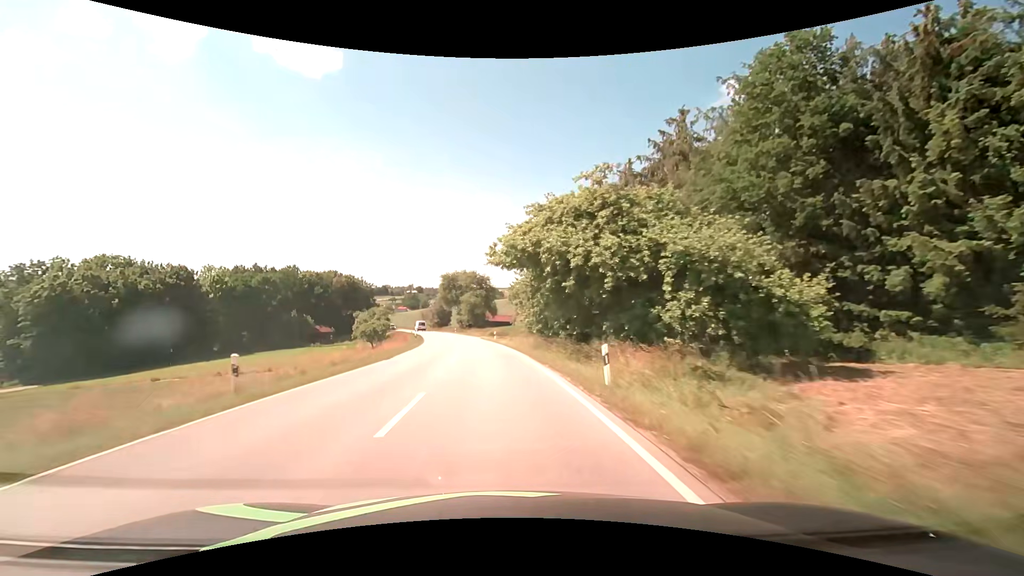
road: secondary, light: Day
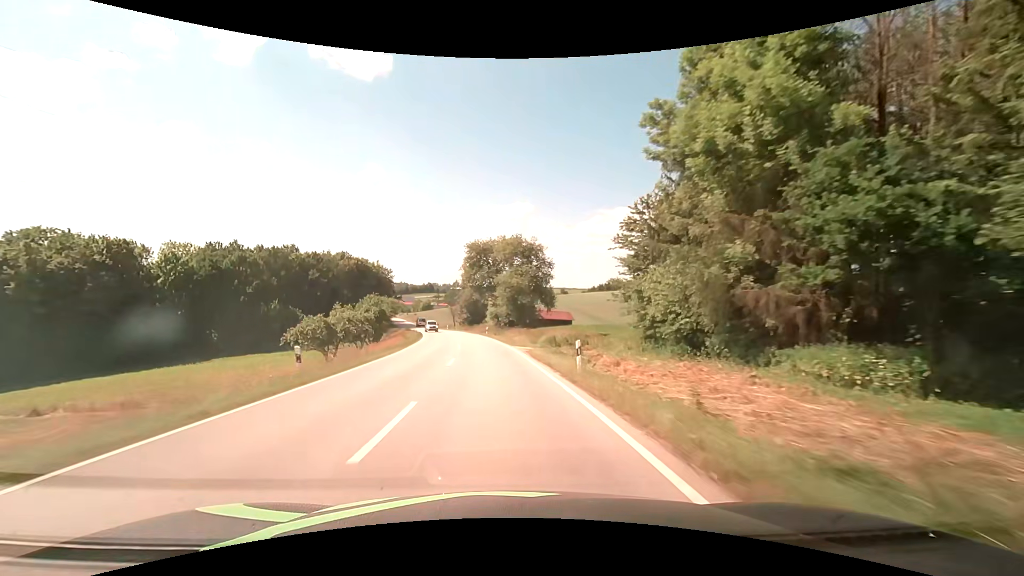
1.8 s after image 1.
(-2.0, +36.7) m; -6°
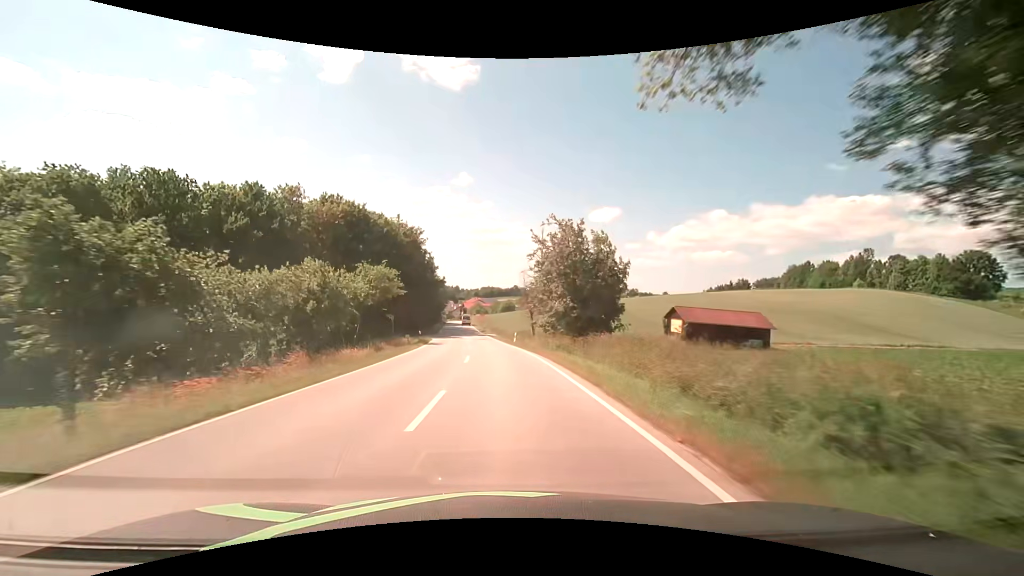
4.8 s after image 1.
(-5.0, +58.2) m; -10°
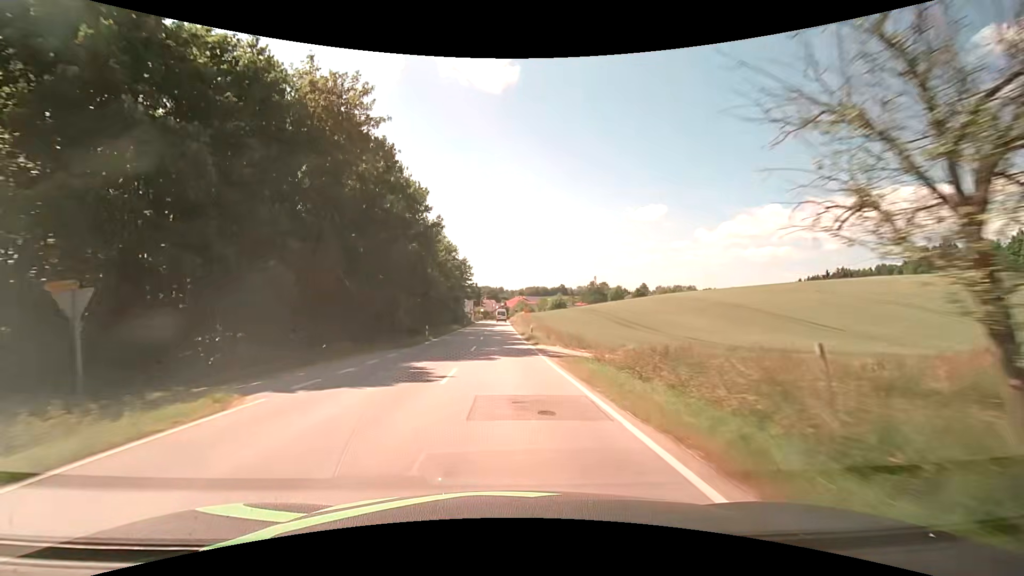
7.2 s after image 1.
(-1.8, +43.0) m; -5°
(0, +10) (0, +20) (0, +30) (-1, +40) (-1, +50) (-1, +60) (-1, +70) (-1, +80) (-1, +90) (-1, +100) m
